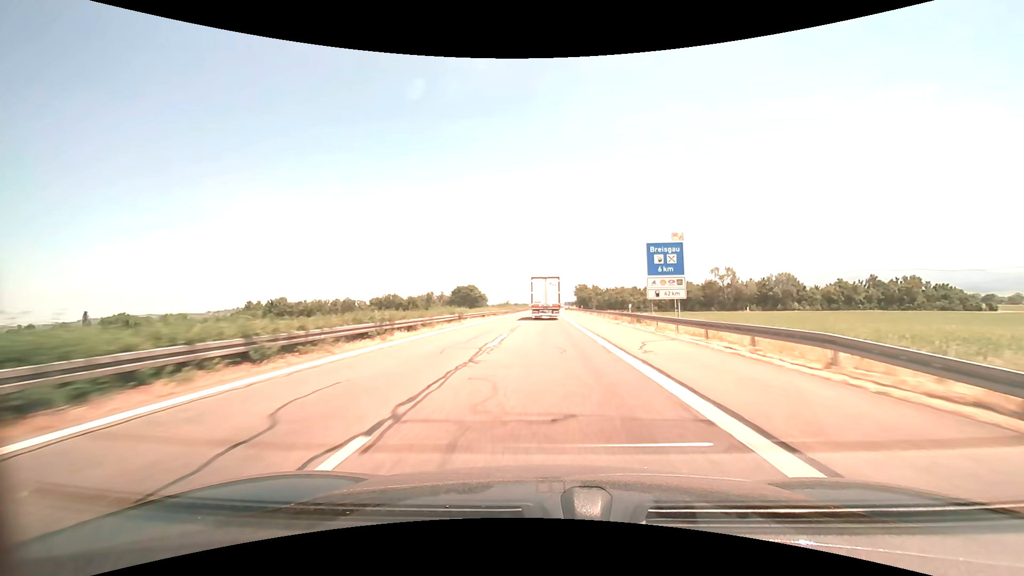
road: motorway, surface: asphalt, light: Day
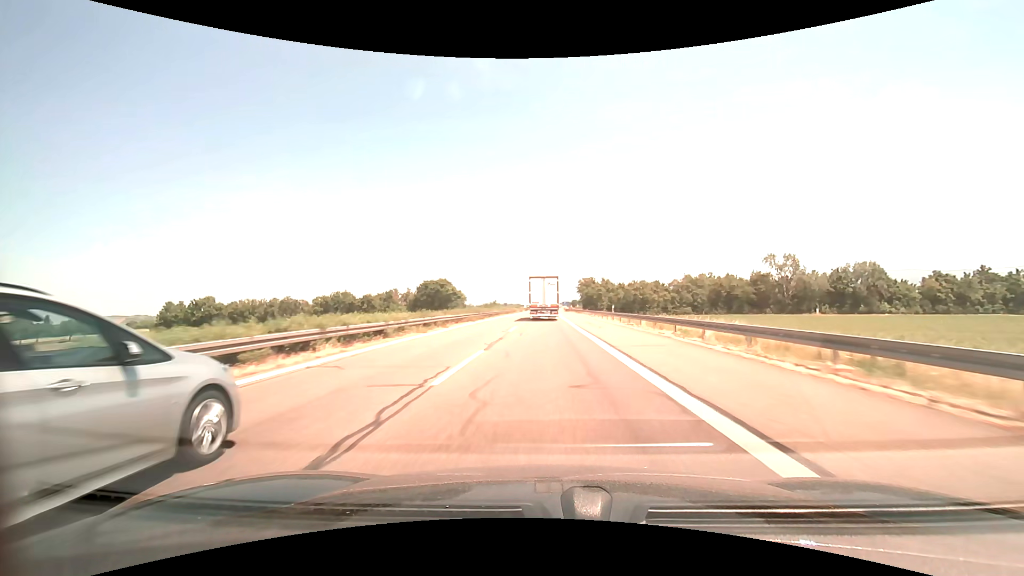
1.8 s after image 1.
(+0.3, +44.3) m; +1°
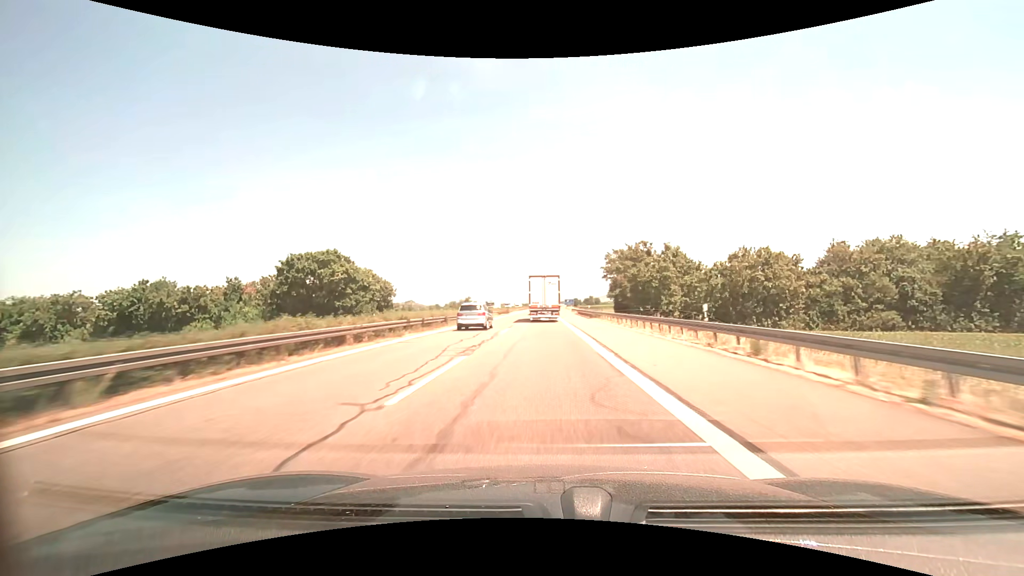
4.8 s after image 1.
(+0.5, +73.3) m; 0°
(0, +10) (0, +20) (0, +30) (0, +40) (0, +50) (0, +60) (0, +70) (0, +80) (0, +90) (0, +100) m
